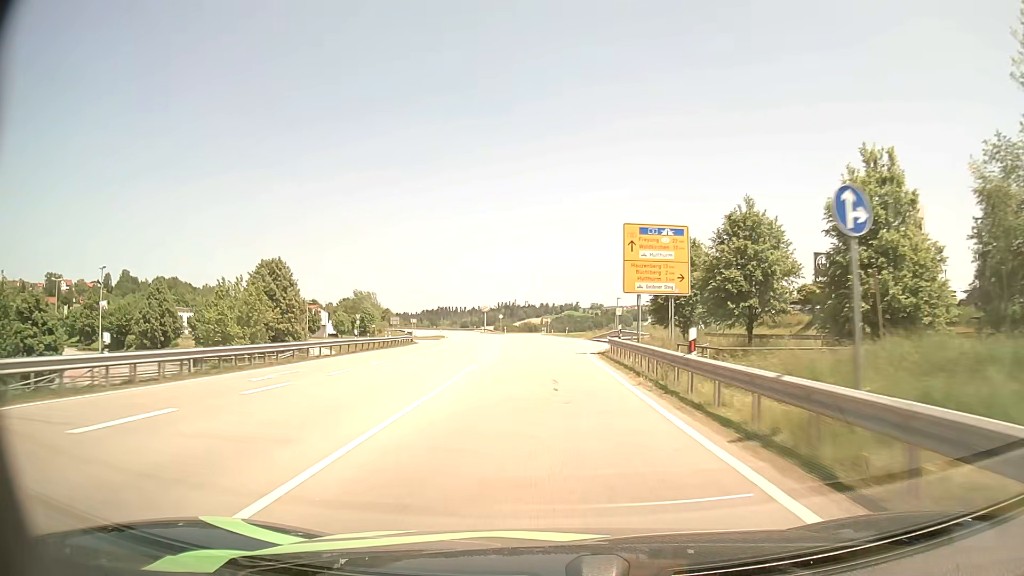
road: primary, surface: asphalt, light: Day
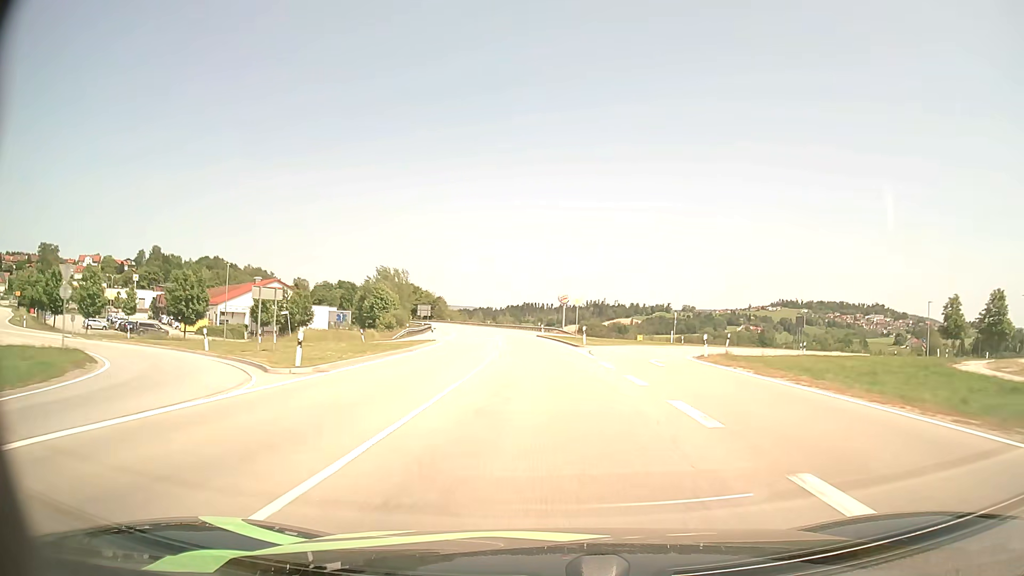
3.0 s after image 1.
(-3.4, +70.2) m; -7°
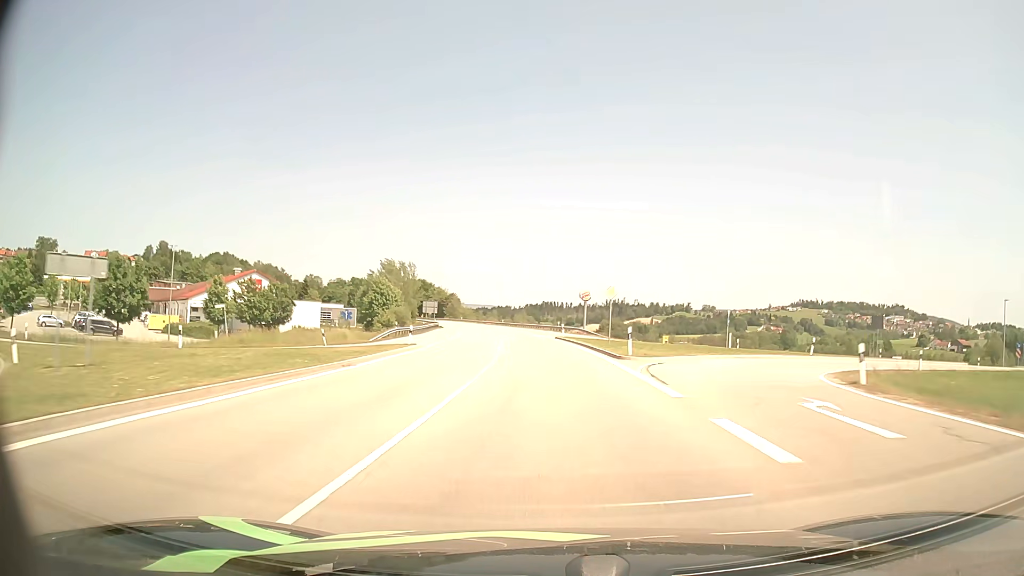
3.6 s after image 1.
(-0.2, +14.3) m; -2°
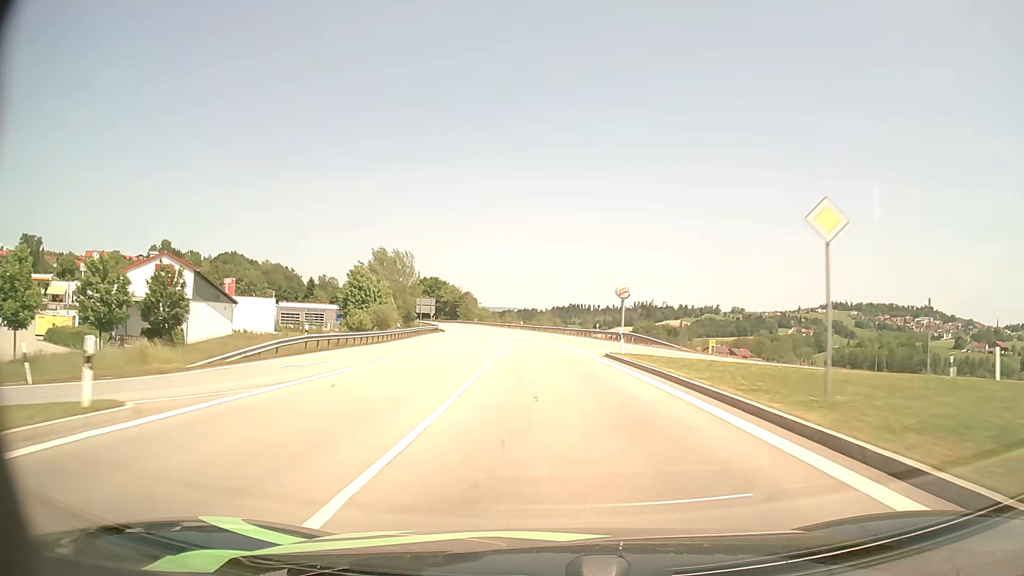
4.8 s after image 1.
(-0.6, +28.8) m; -2°
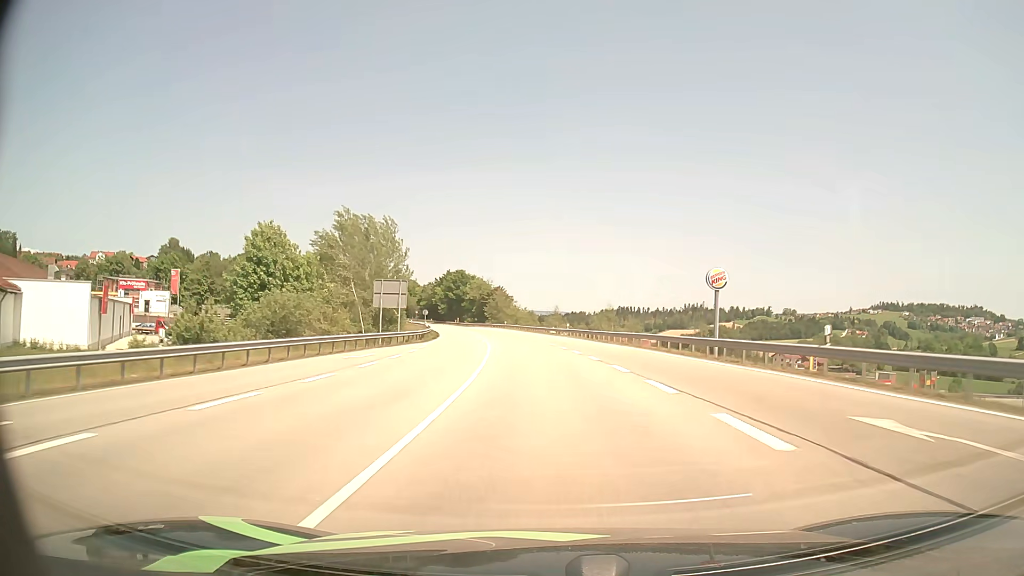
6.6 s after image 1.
(-1.5, +44.0) m; -4°
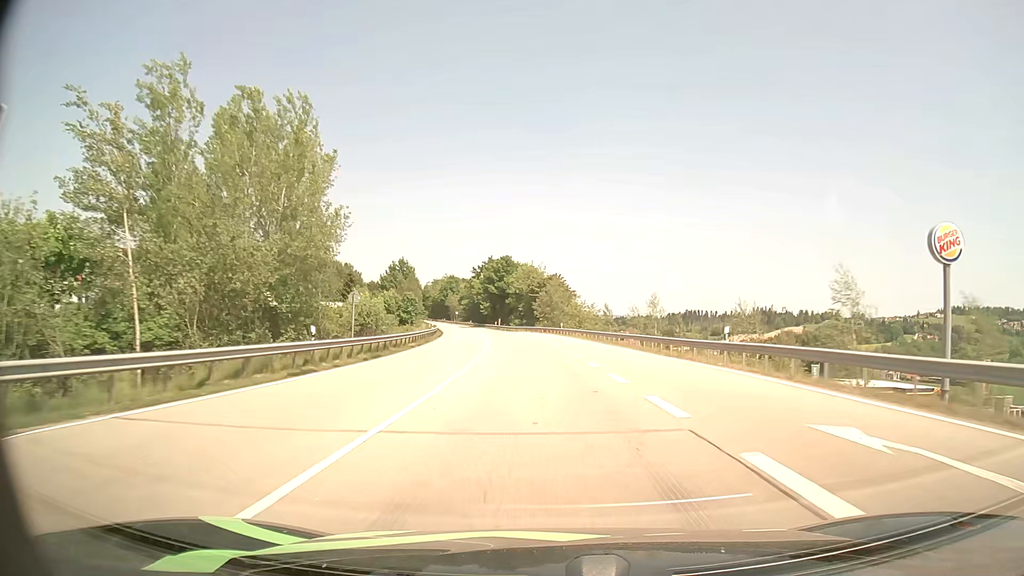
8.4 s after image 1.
(-1.8, +45.2) m; -5°
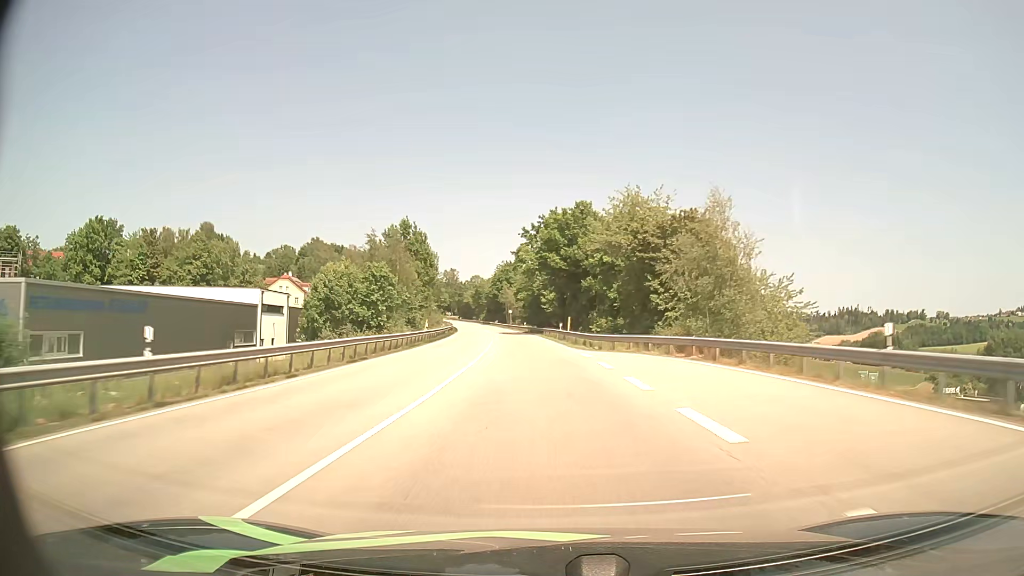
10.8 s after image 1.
(-3.8, +62.2) m; -7°
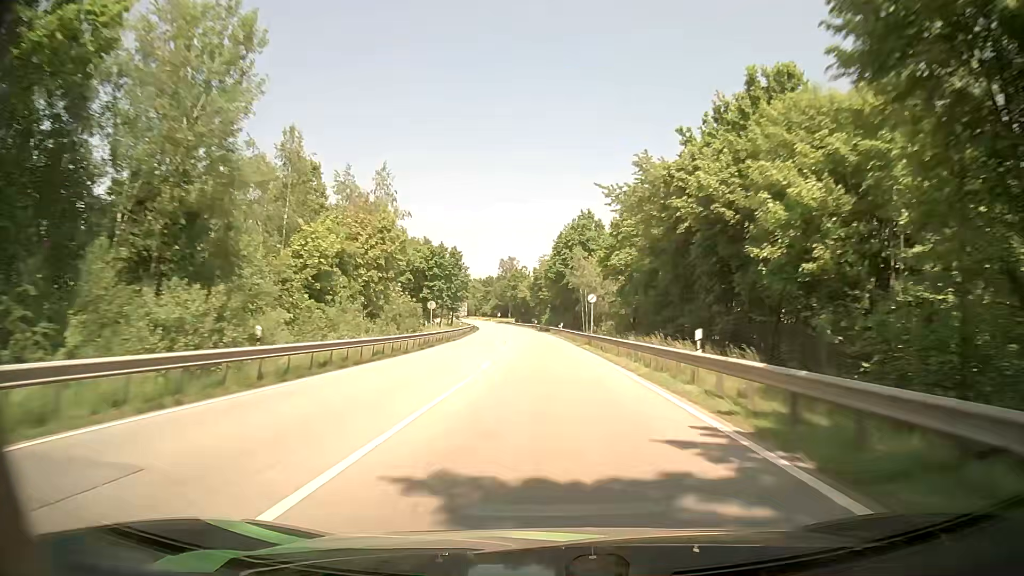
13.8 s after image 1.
(-5.3, +80.5) m; -7°
(0, +10) (0, +20) (0, +30) (-1, +40) (-1, +50) (-1, +60) (-2, +70) (-3, +80) (-3, +90) (-4, +100) m
